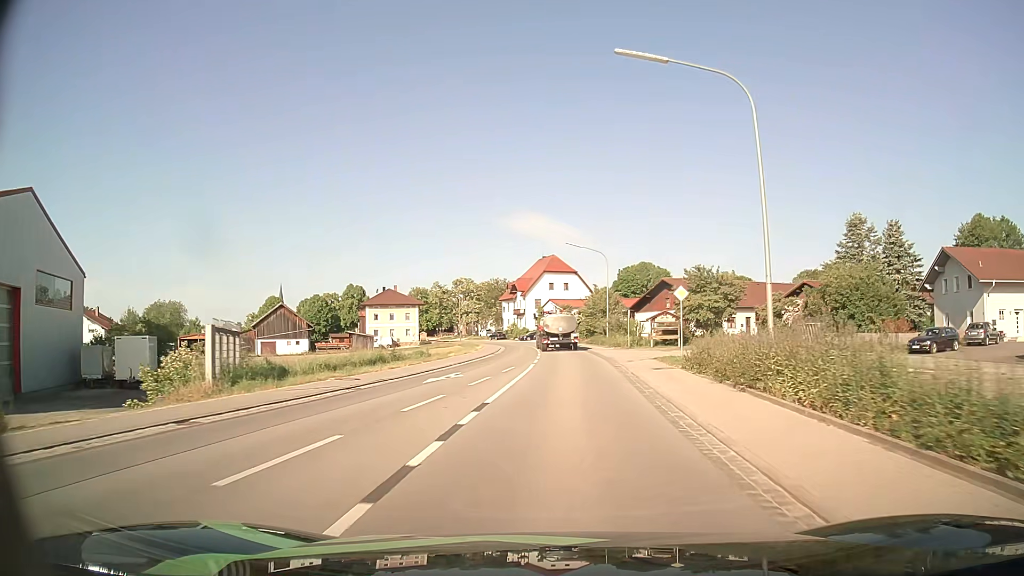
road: secondary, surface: asphalt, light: Day
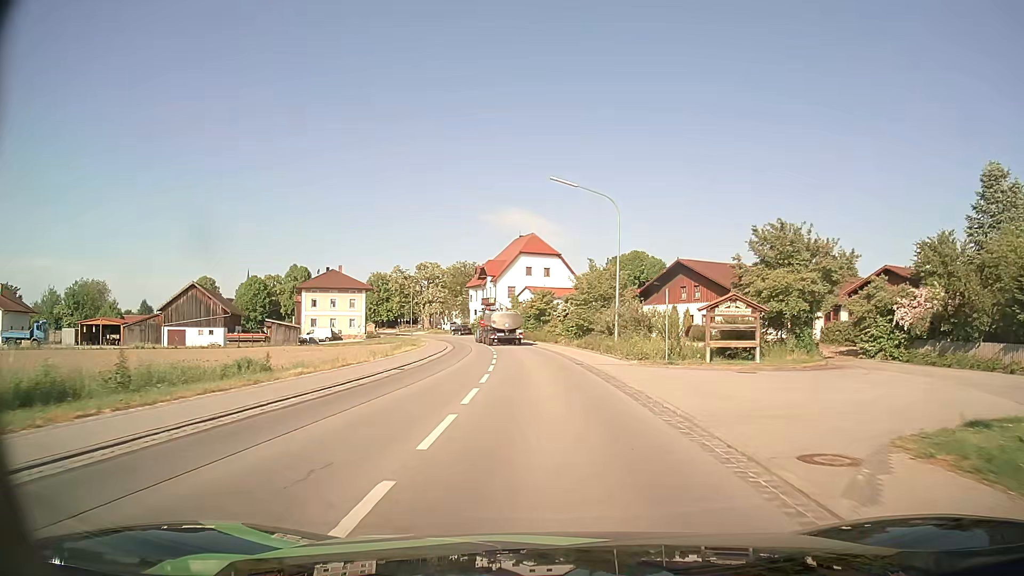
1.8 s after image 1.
(+0.5, +22.2) m; +2°
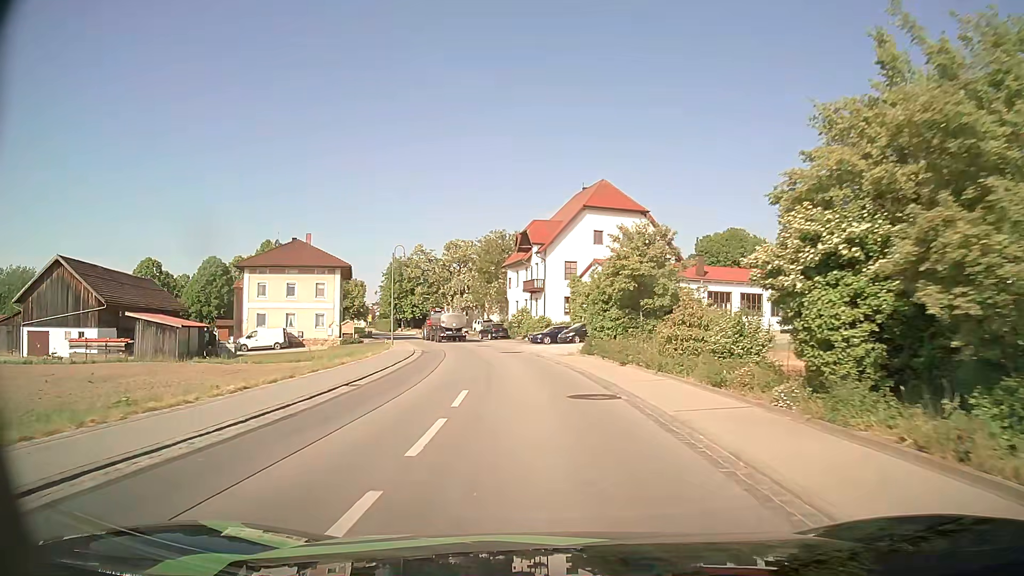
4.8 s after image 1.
(-1.2, +36.3) m; -5°
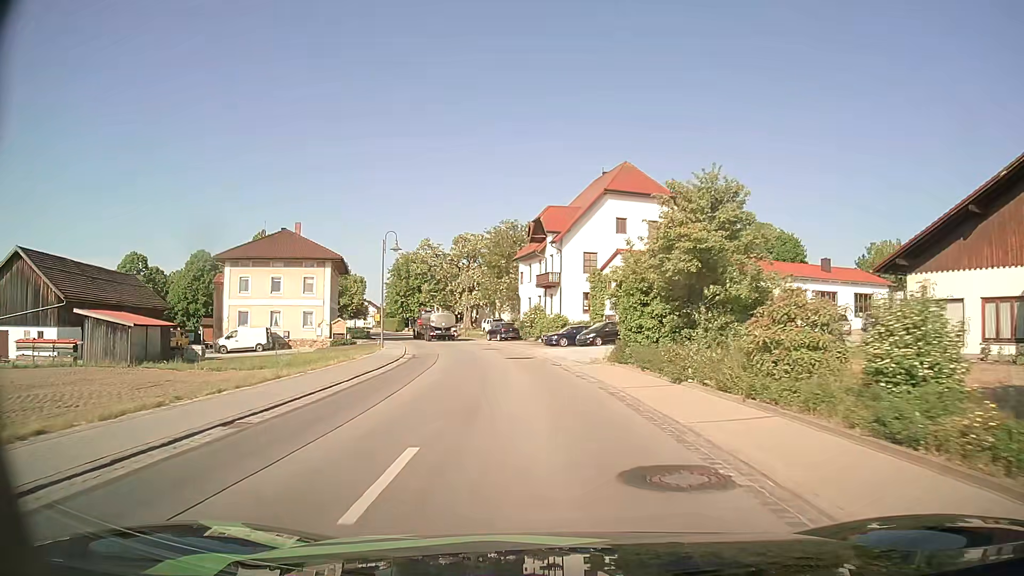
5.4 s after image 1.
(-0.1, +7.0) m; -1°
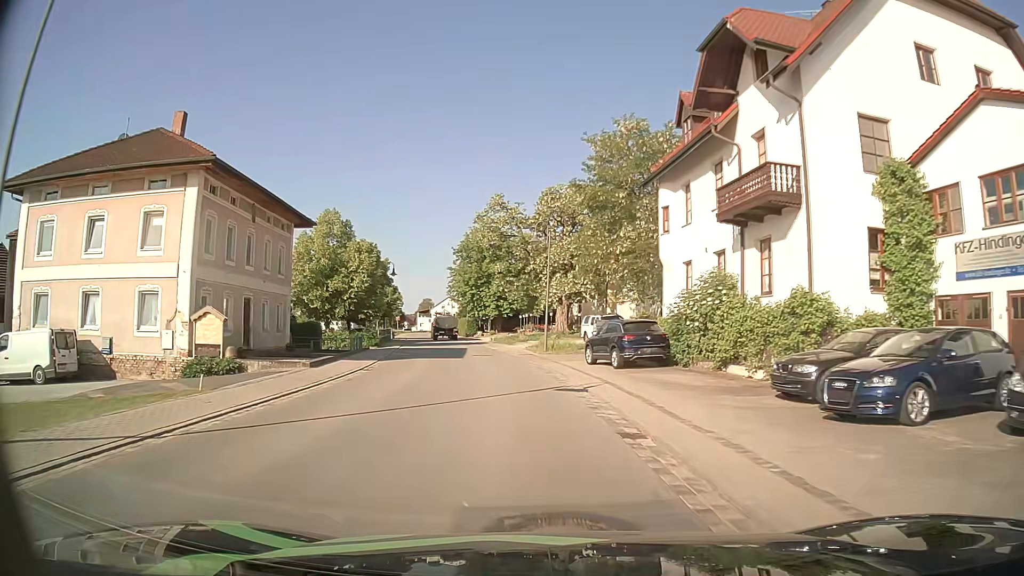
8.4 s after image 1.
(-2.5, +35.1) m; -9°
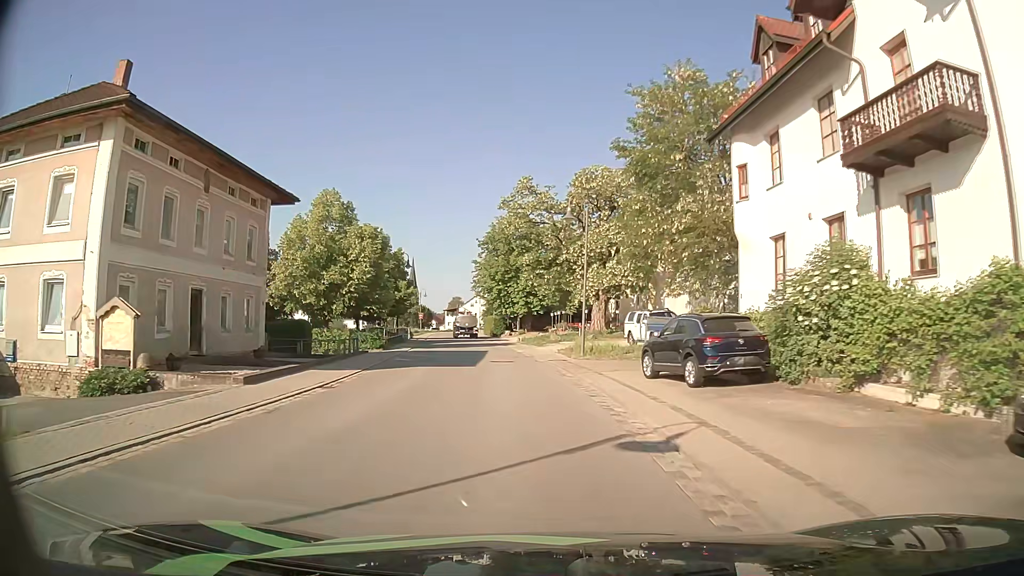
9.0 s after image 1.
(-0.2, +7.0) m; -3°
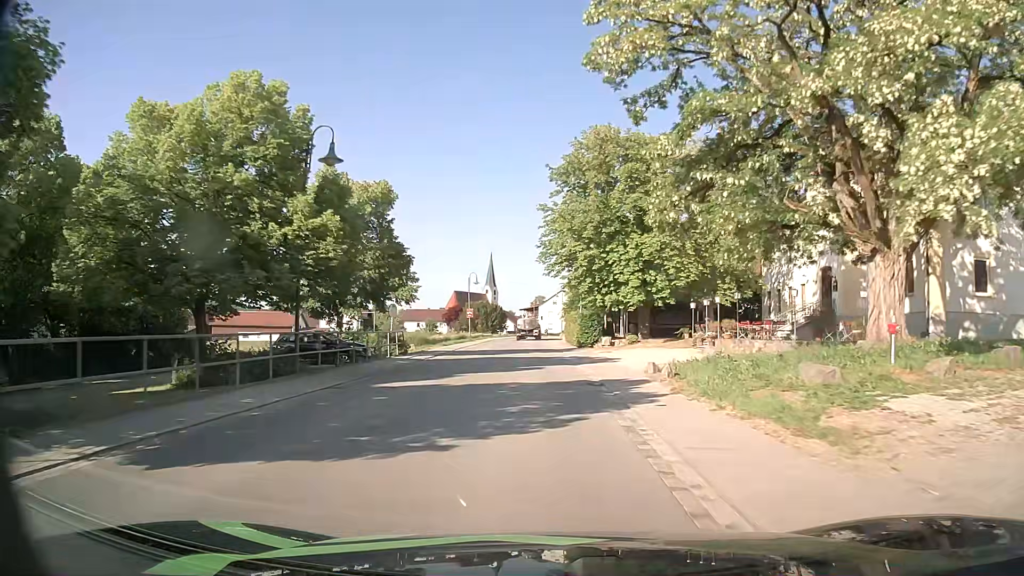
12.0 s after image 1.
(-2.6, +36.0) m; -8°
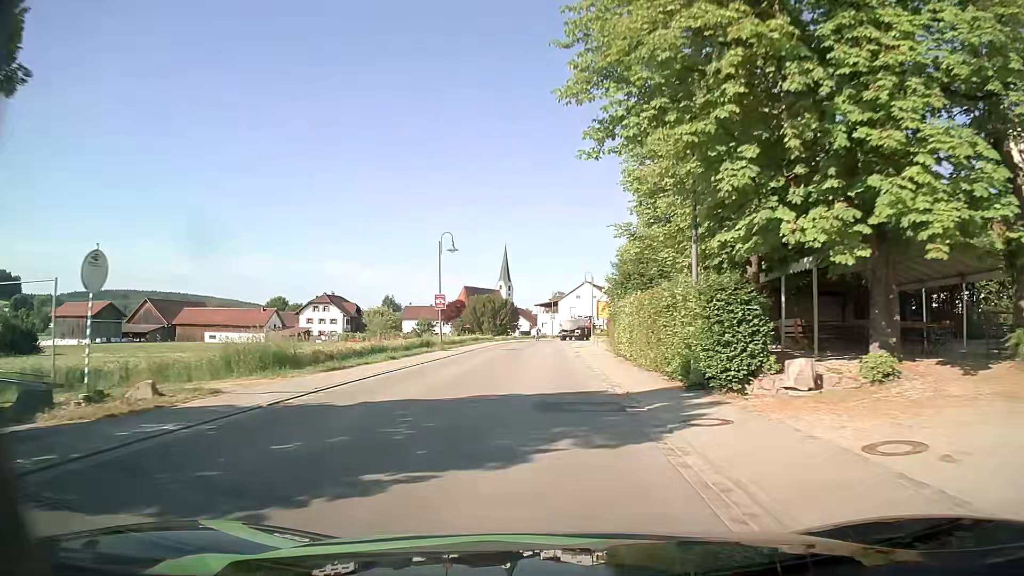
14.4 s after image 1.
(-0.3, +29.2) m; -1°
(0, +10) (0, +20) (0, +30) (0, +40) (0, +50) (0, +60) (+1, +70) (+3, +80) (+5, +89) (+8, +99) m
